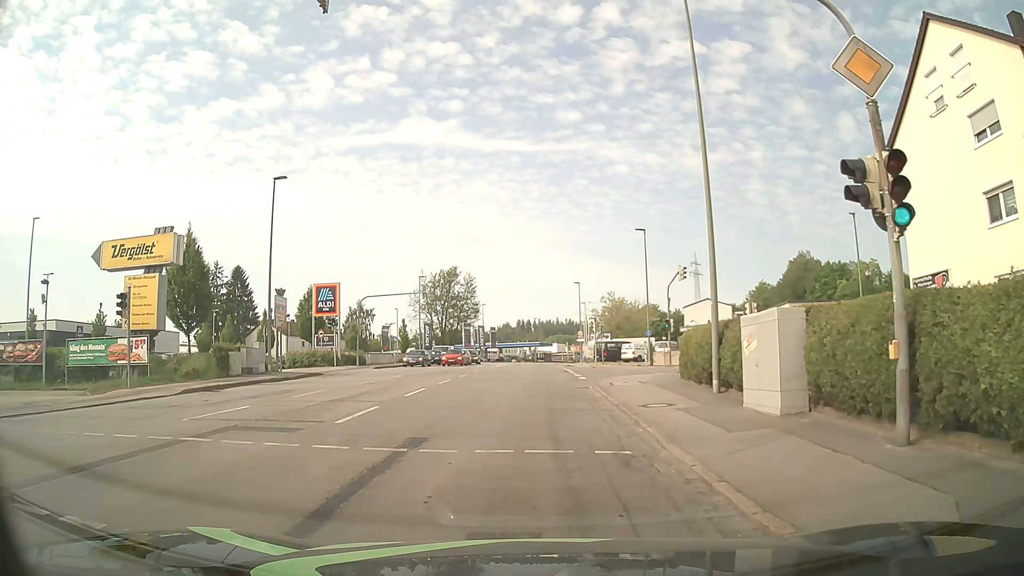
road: tertiary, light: Day
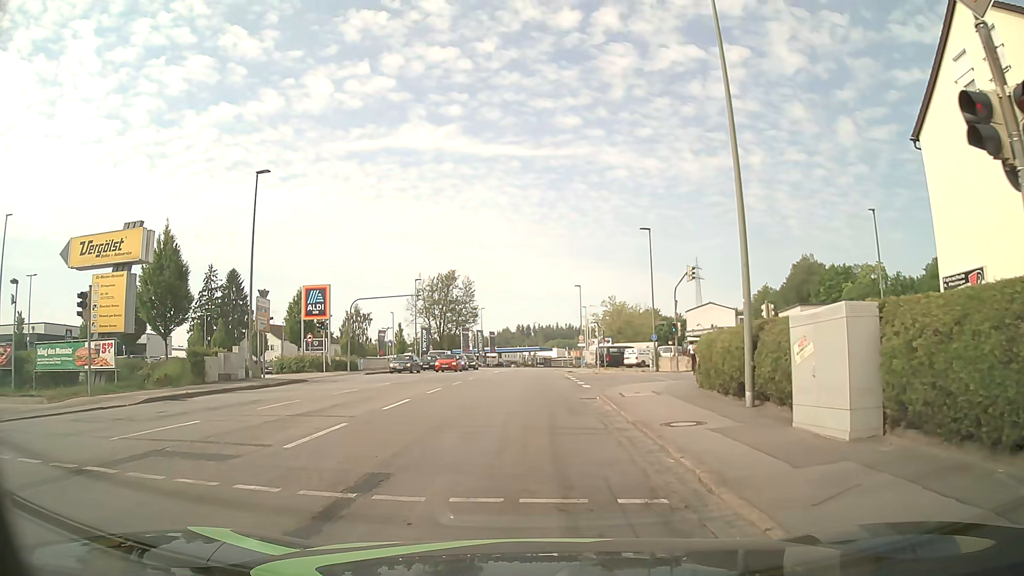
(0.0, +2.6) m; -1°
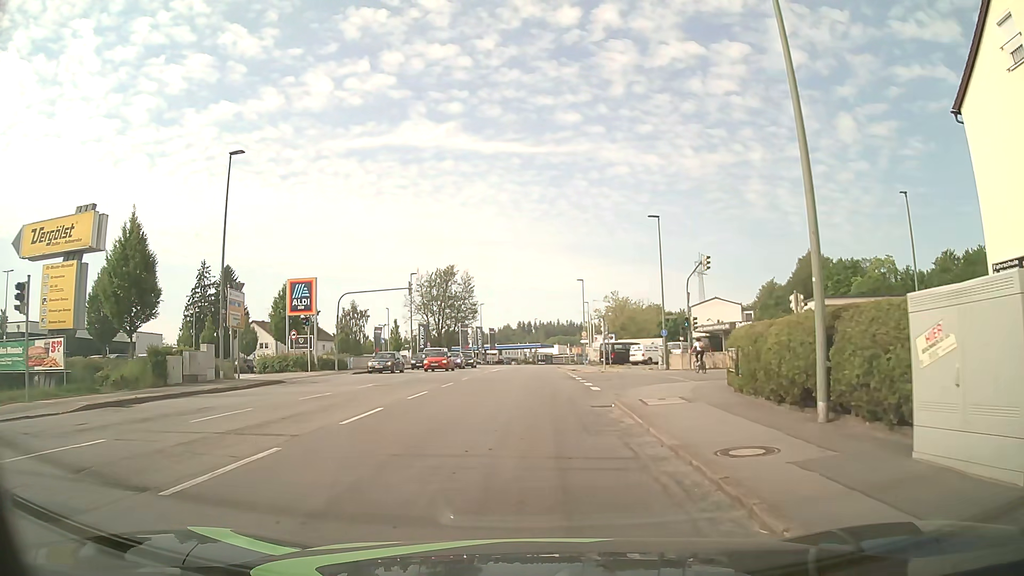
(0.0, +3.5) m; 0°
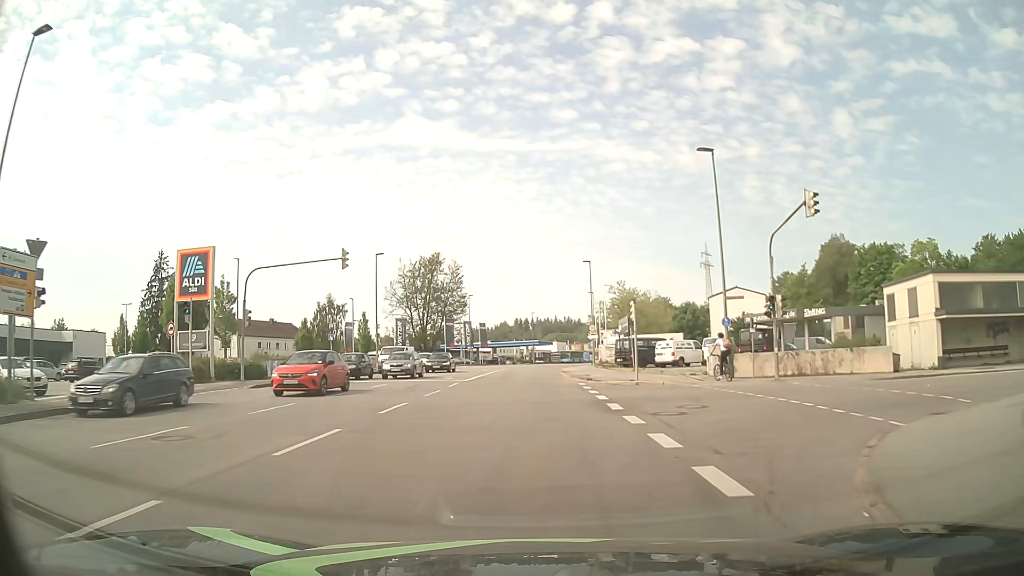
(-0.1, +15.6) m; 0°
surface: asphalt
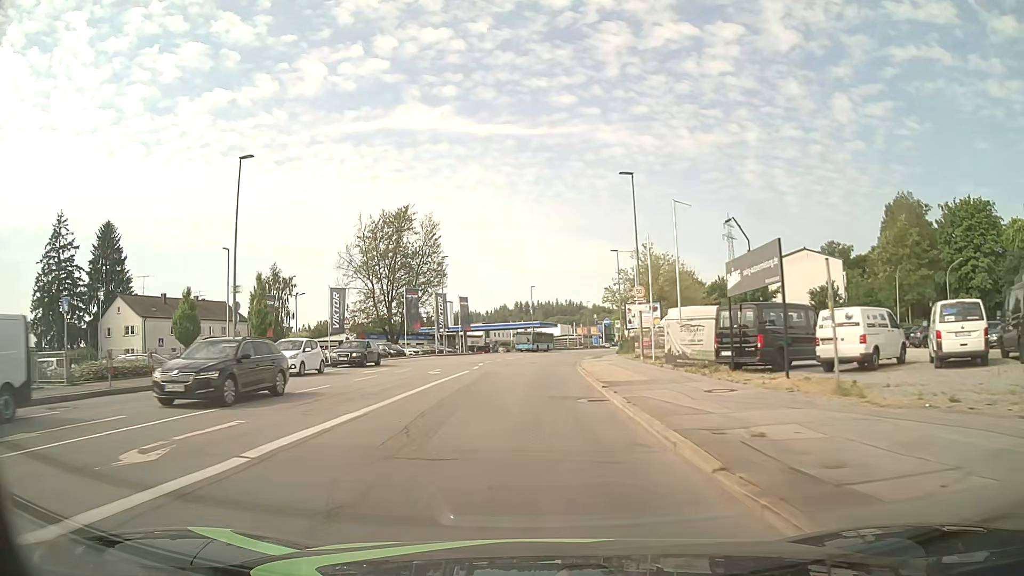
(-0.1, +29.3) m; -1°
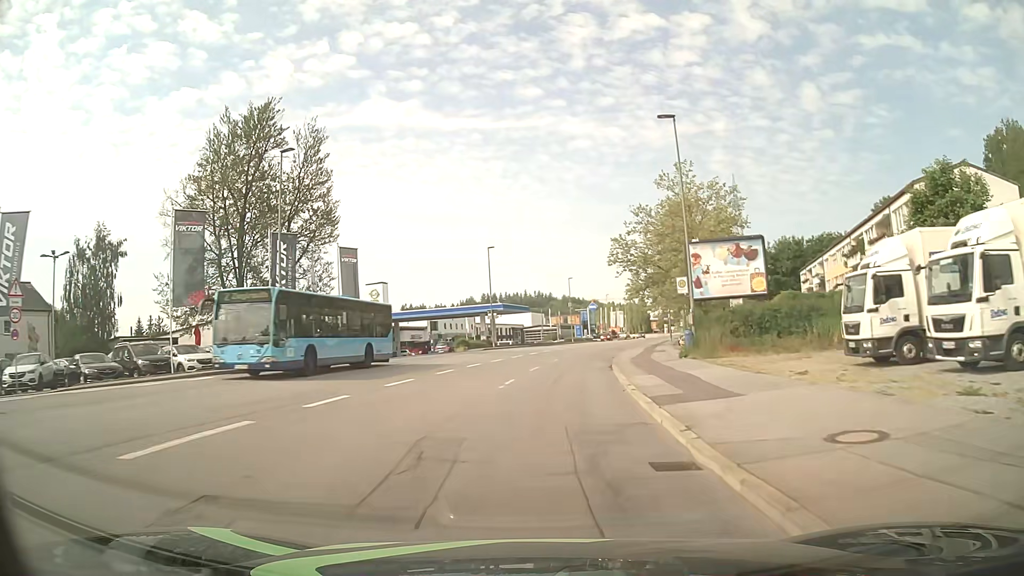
(+0.9, +39.8) m; +3°
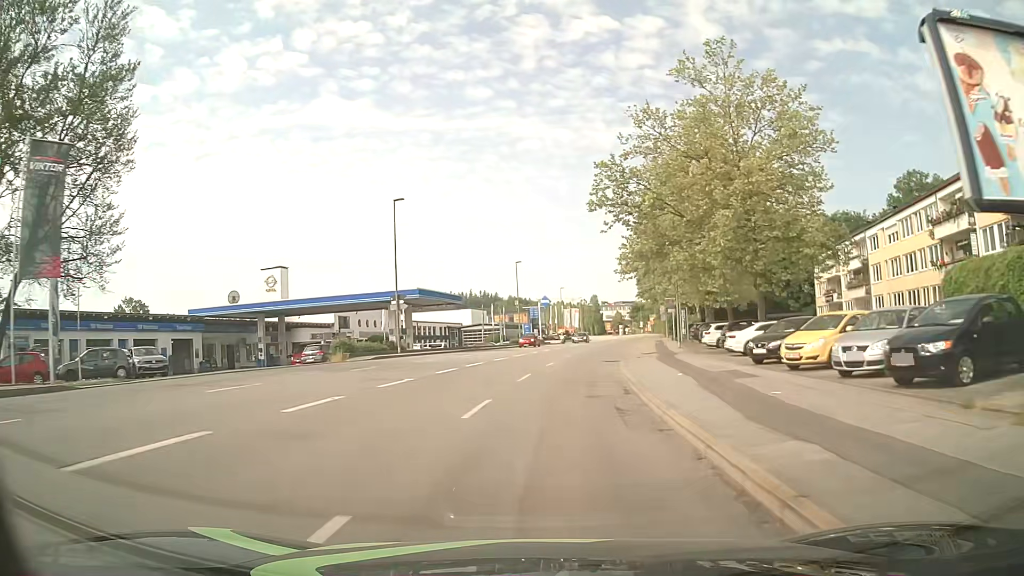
(+1.0, +24.6) m; +5°
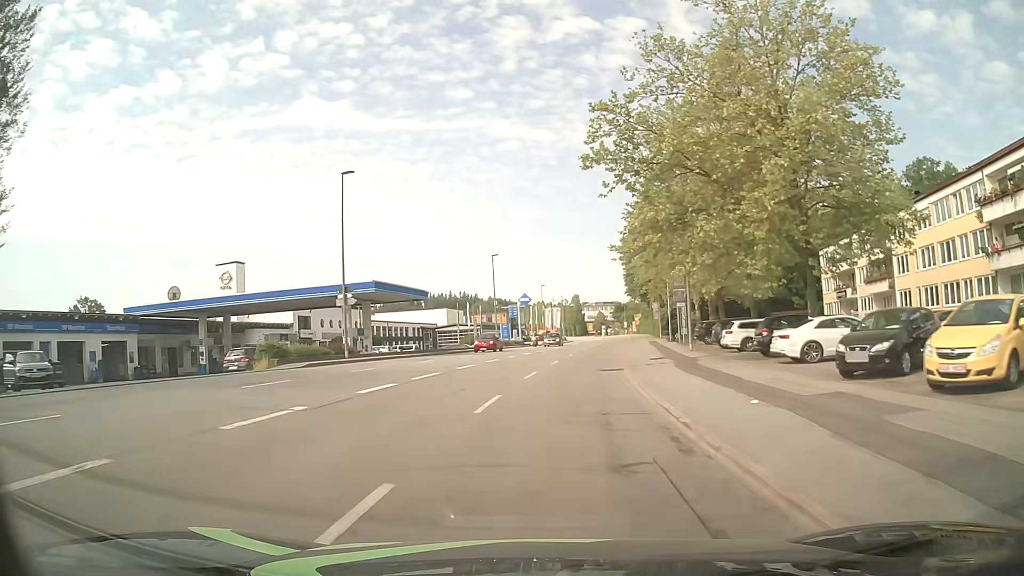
(+0.1, +8.1) m; +2°
